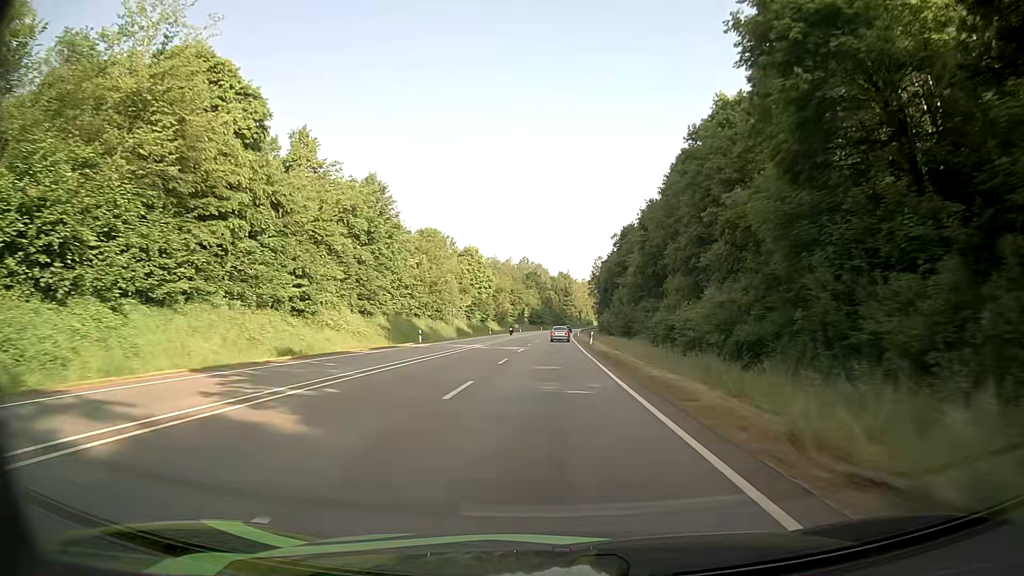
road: primary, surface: asphalt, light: Day
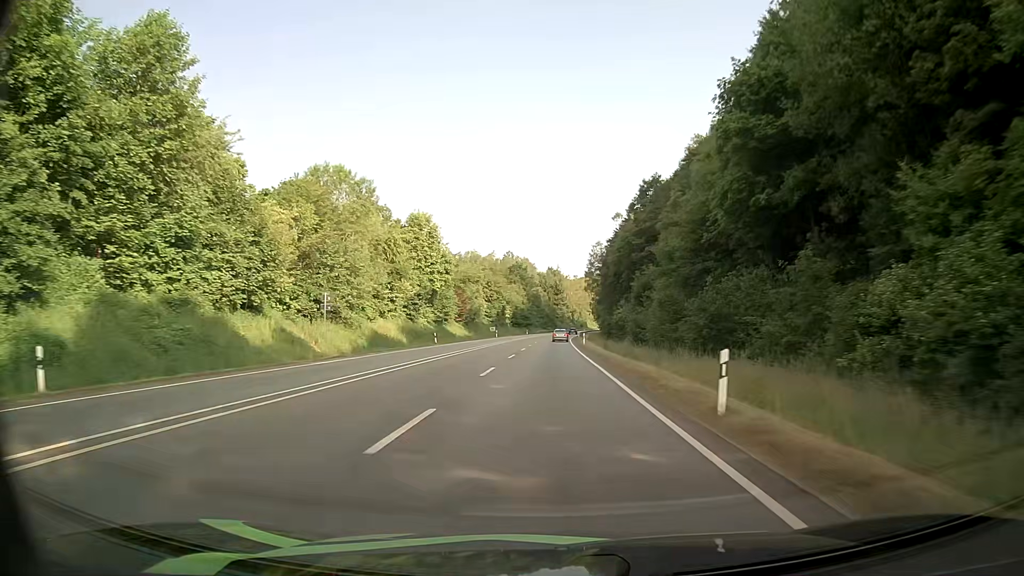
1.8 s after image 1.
(+0.1, +41.9) m; +1°
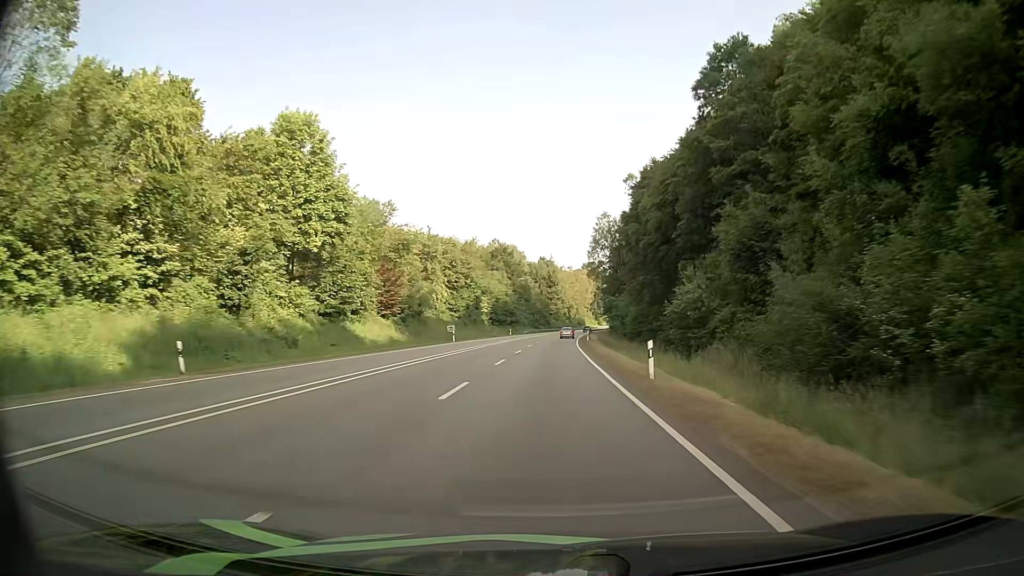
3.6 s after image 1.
(+0.1, +43.2) m; +1°
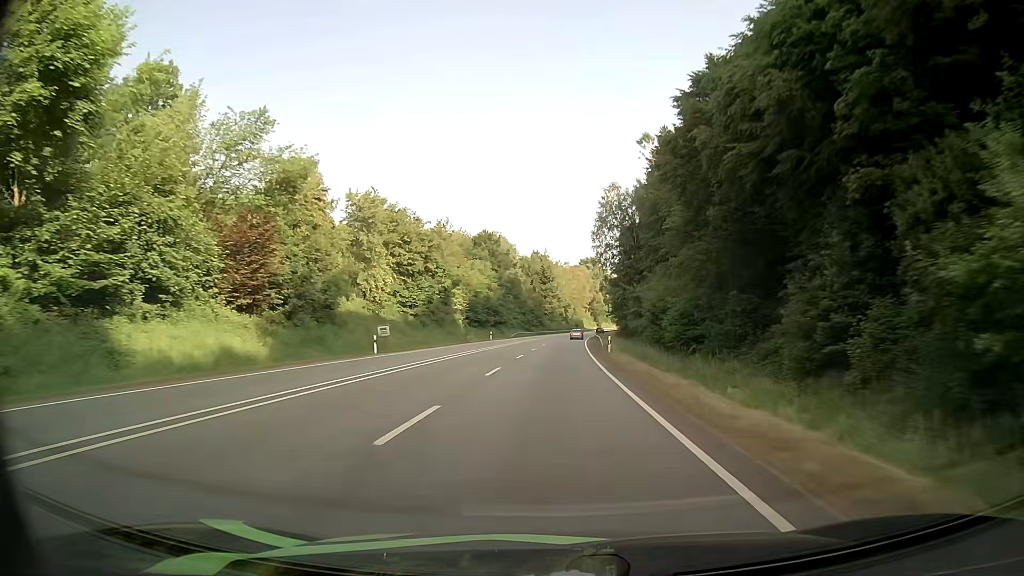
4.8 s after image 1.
(+0.1, +29.3) m; 0°
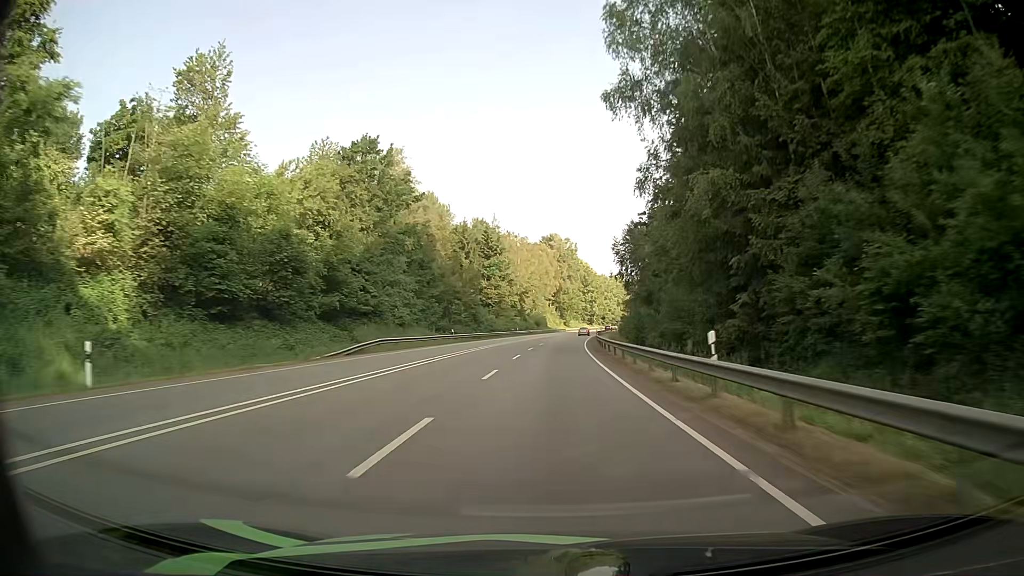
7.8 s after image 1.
(+2.1, +74.7) m; +4°
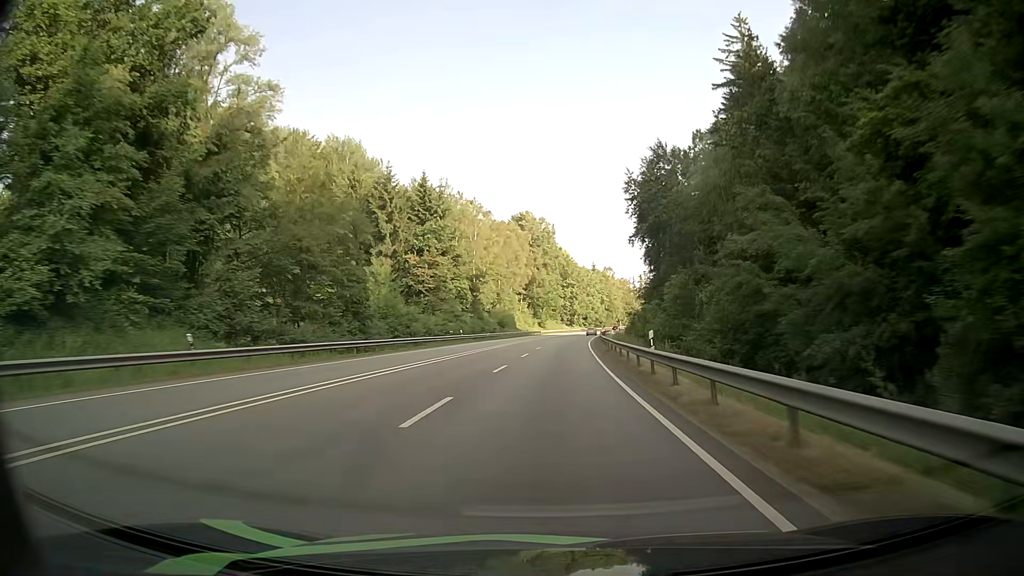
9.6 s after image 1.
(+0.8, +45.6) m; +2°
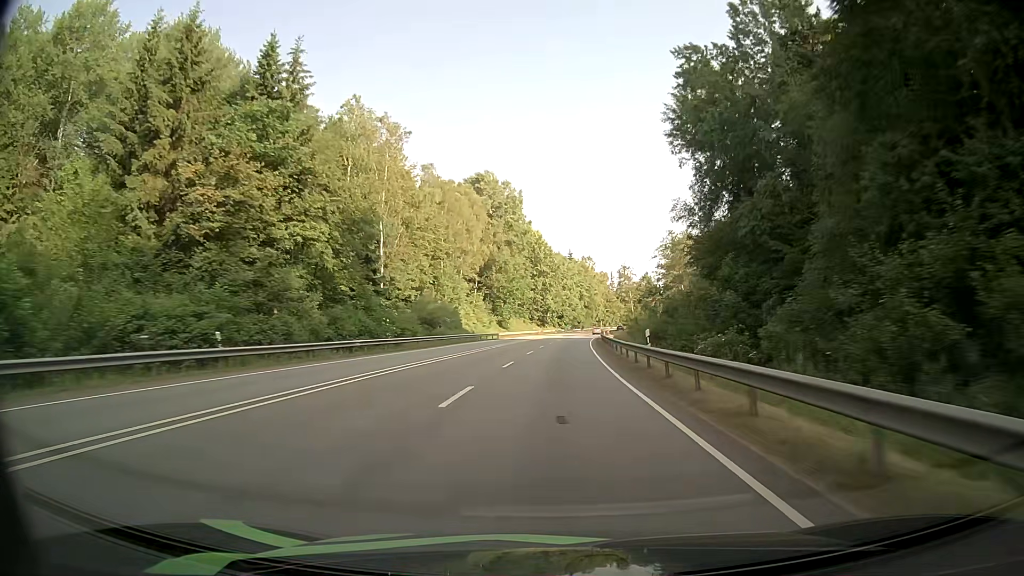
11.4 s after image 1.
(+1.2, +46.3) m; +3°
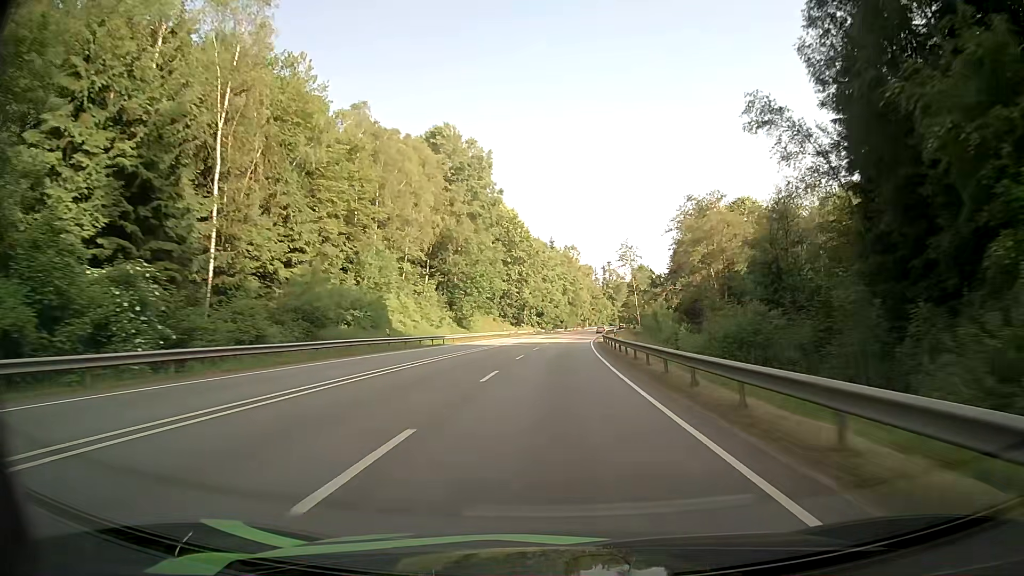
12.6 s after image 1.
(+0.4, +31.1) m; +1°
(0, +10) (0, +20) (+1, +30) (+1, +40) (+2, +50) (+2, +60) (+3, +70) (+4, +80) (+5, +90) (+6, +100) m
